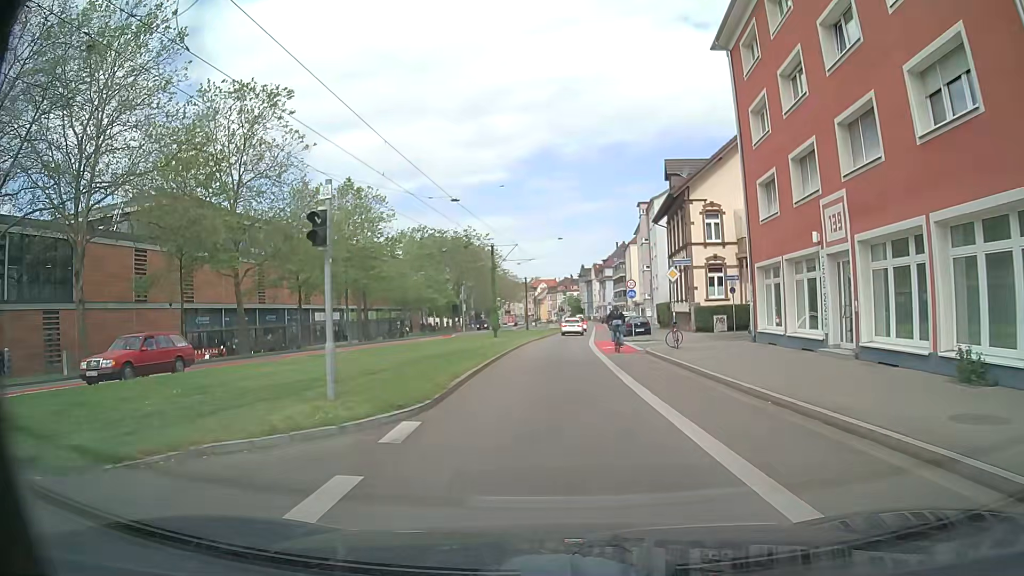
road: secondary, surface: asphalt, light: Day
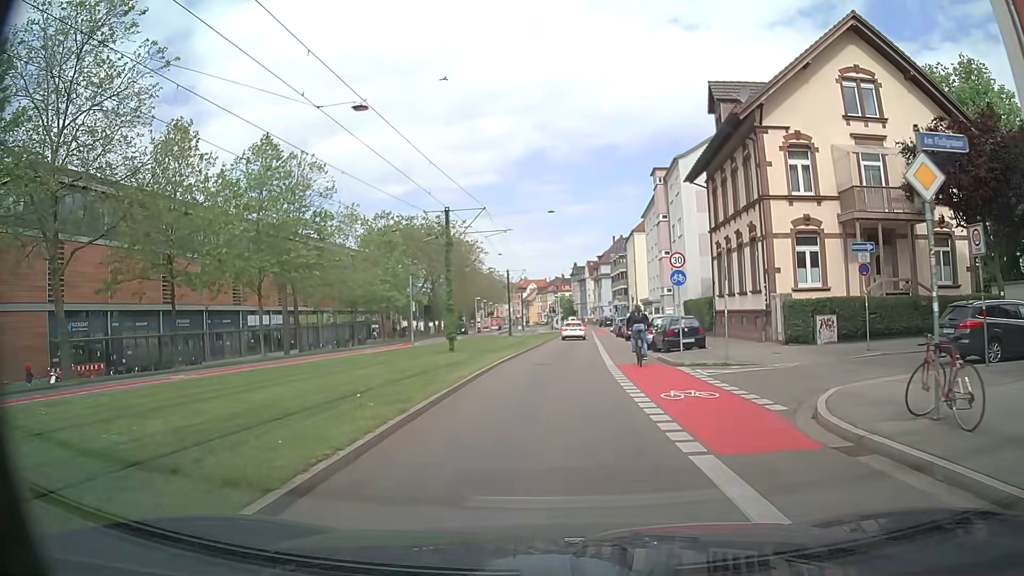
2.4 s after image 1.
(+0.2, +18.0) m; +3°
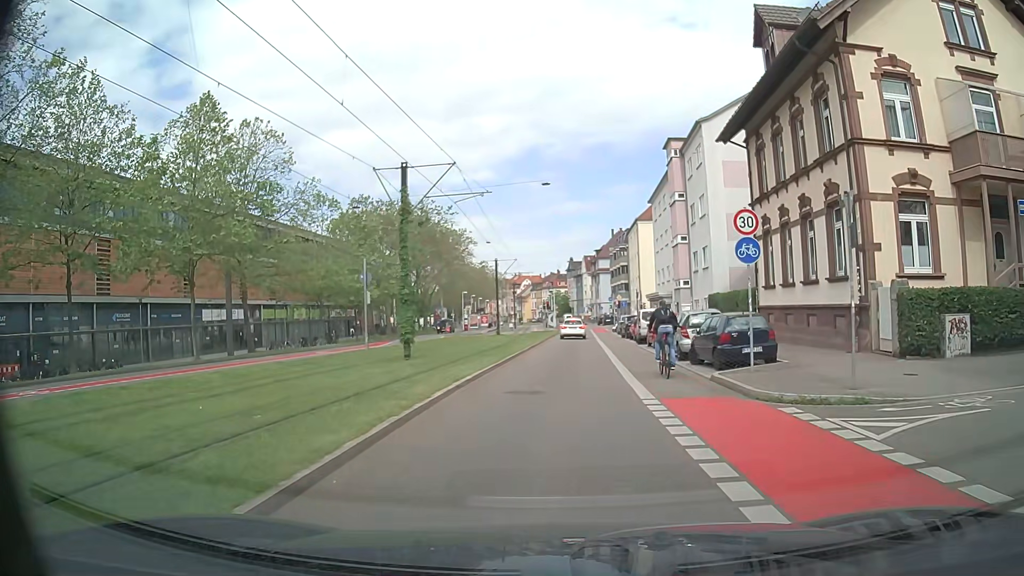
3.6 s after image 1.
(-0.1, +9.0) m; -2°
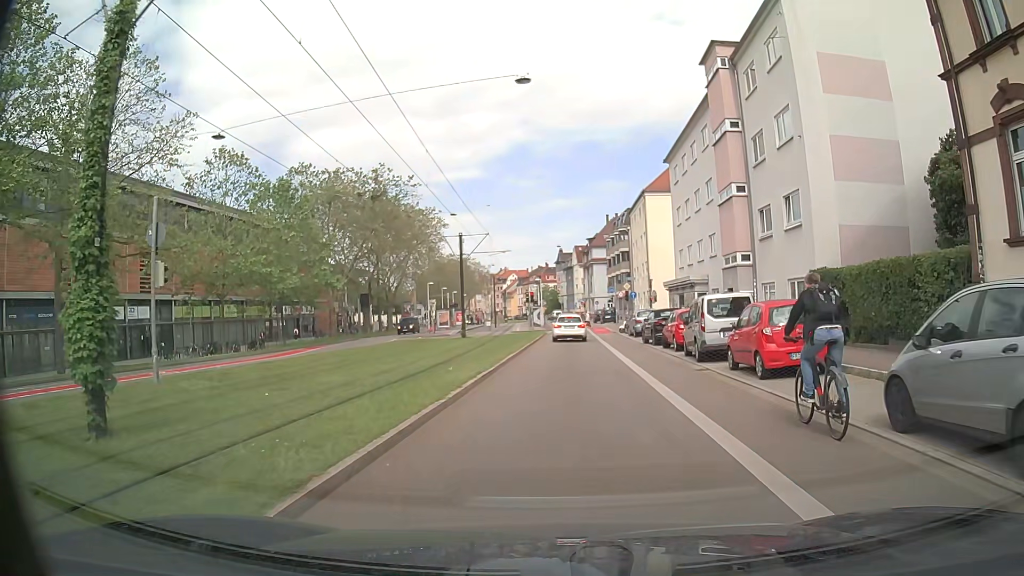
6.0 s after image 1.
(+0.2, +16.9) m; +1°
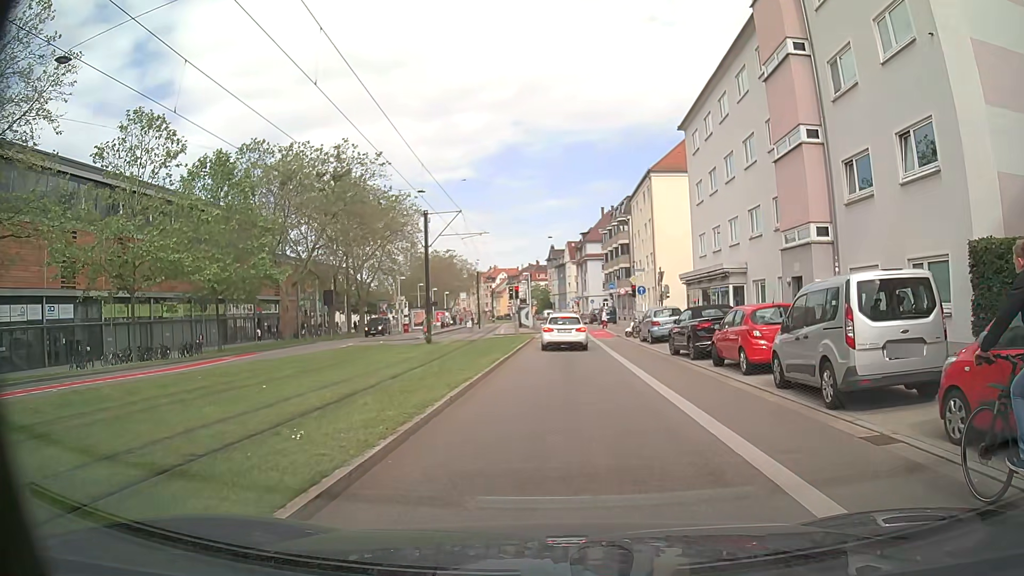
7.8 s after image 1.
(0.0, +9.6) m; +1°
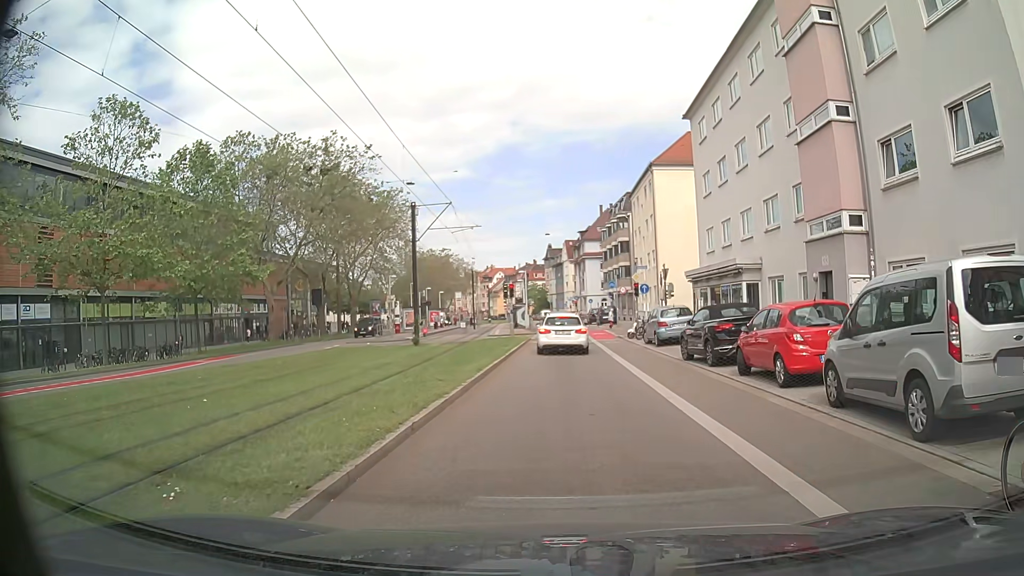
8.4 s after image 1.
(0.0, +2.5) m; 0°
